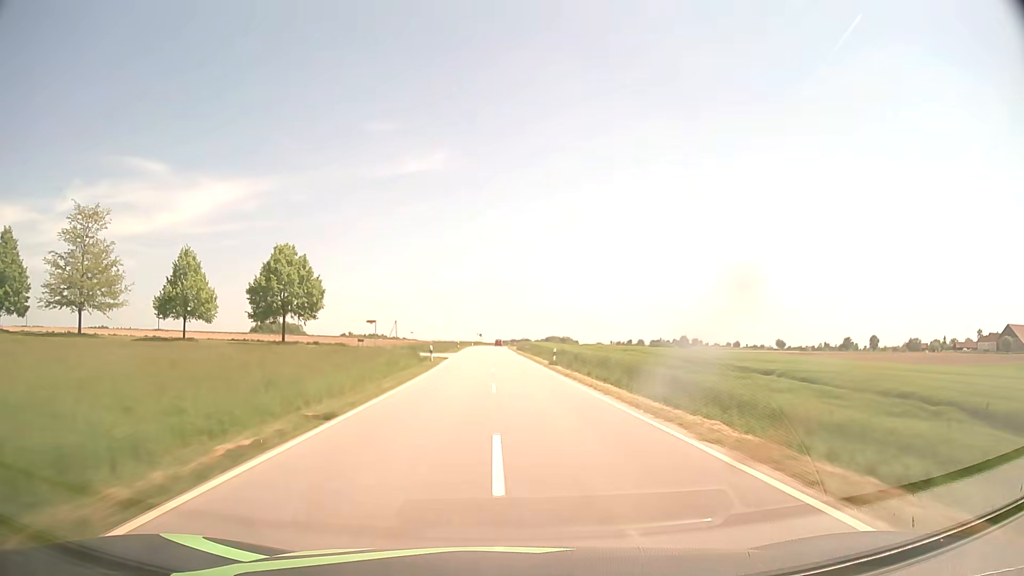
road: tertiary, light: Day
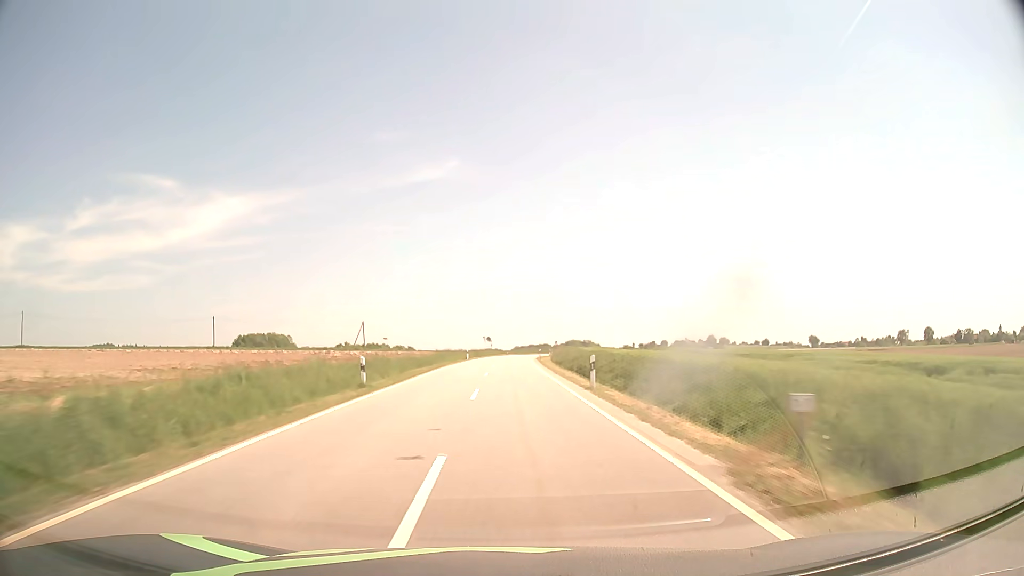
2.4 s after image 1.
(-0.9, +62.7) m; -1°
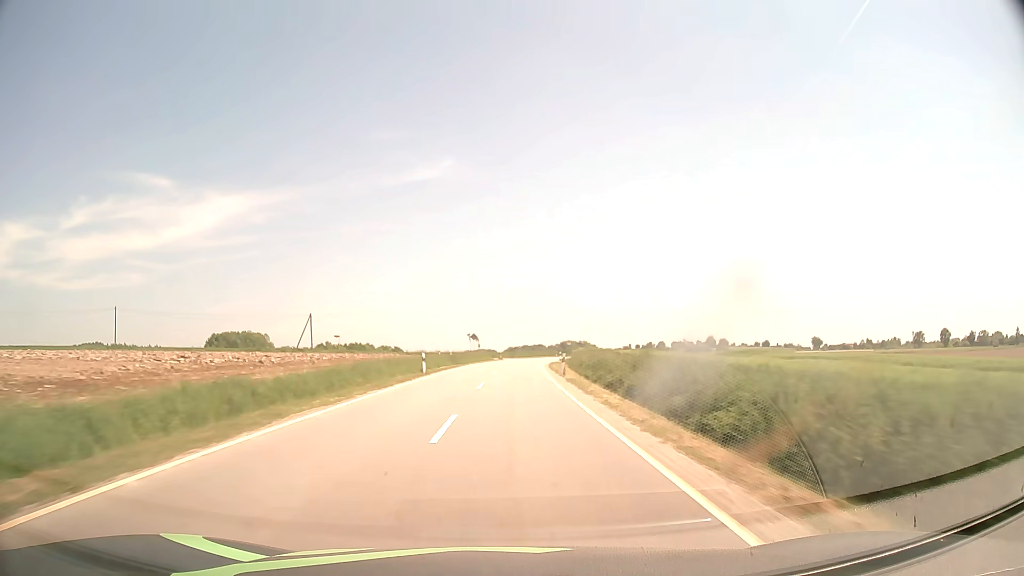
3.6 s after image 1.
(0.0, +31.4) m; 0°
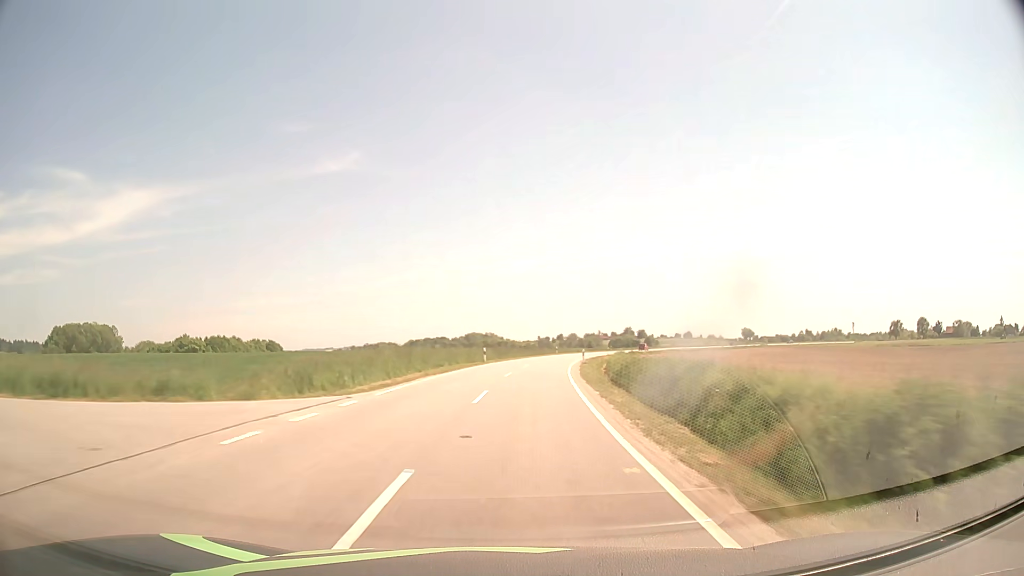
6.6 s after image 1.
(+3.9, +78.8) m; +8°
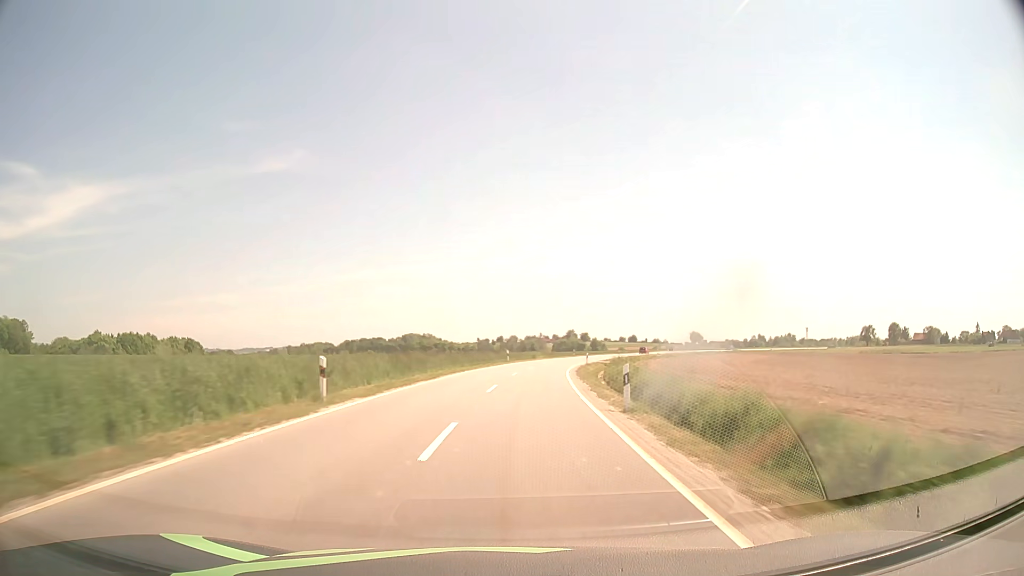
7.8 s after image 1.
(+1.4, +31.6) m; +5°
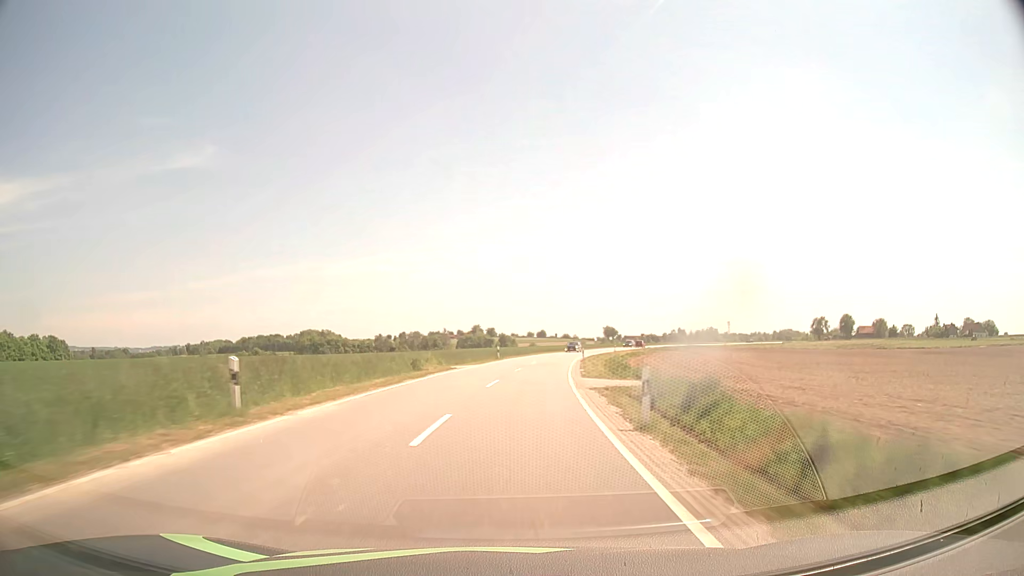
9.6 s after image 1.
(+3.4, +47.4) m; +8°
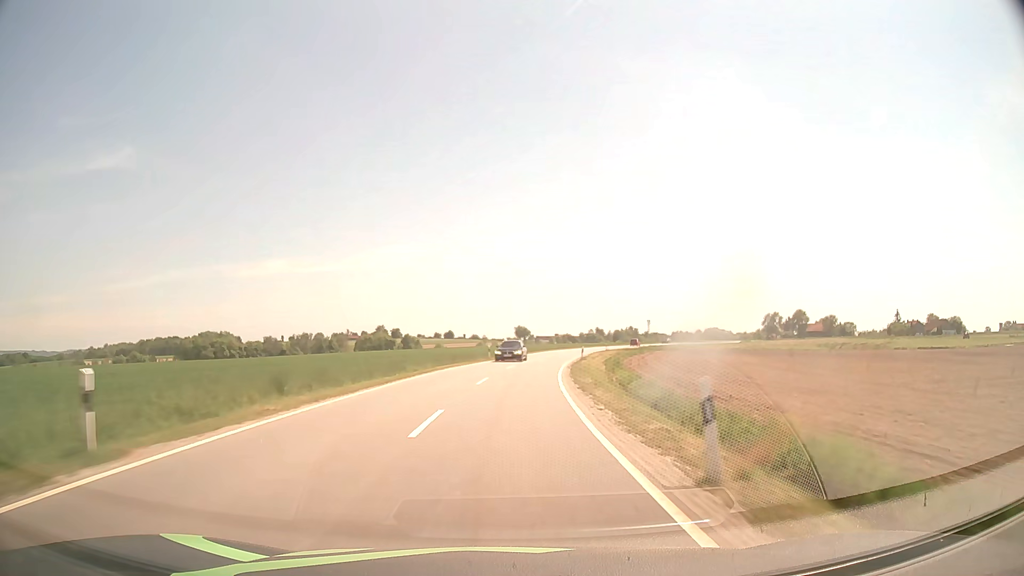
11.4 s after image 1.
(+3.5, +47.4) m; +8°
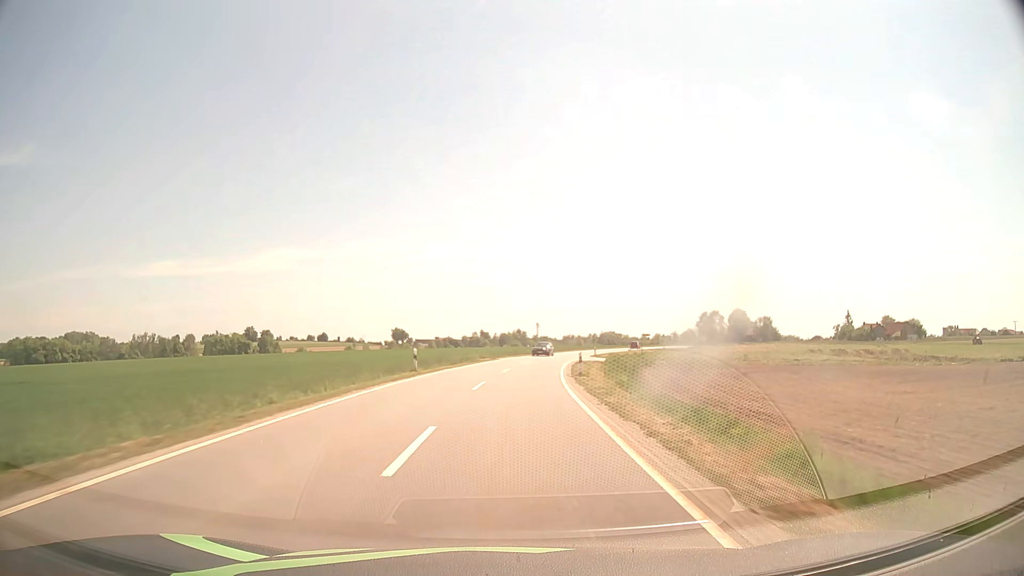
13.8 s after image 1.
(+5.6, +63.0) m; +10°
(0, +10) (+1, +20) (+1, +30) (+2, +40) (+4, +50) (+5, +60) (+7, +70) (+9, +79) (+11, +89) (+14, +99) m
